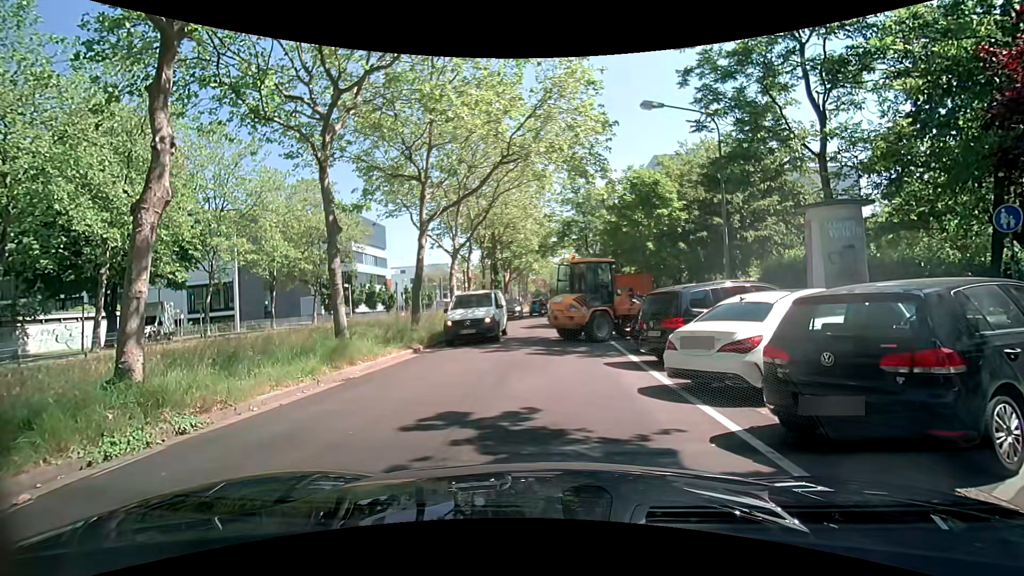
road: tertiary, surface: asphalt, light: Day
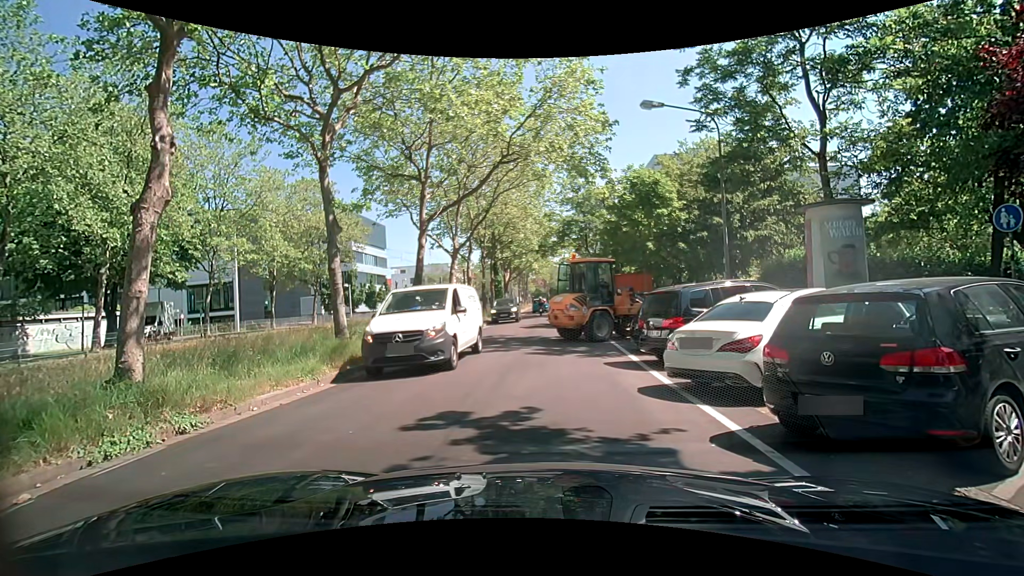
(0.0, 0.0) m; 0°
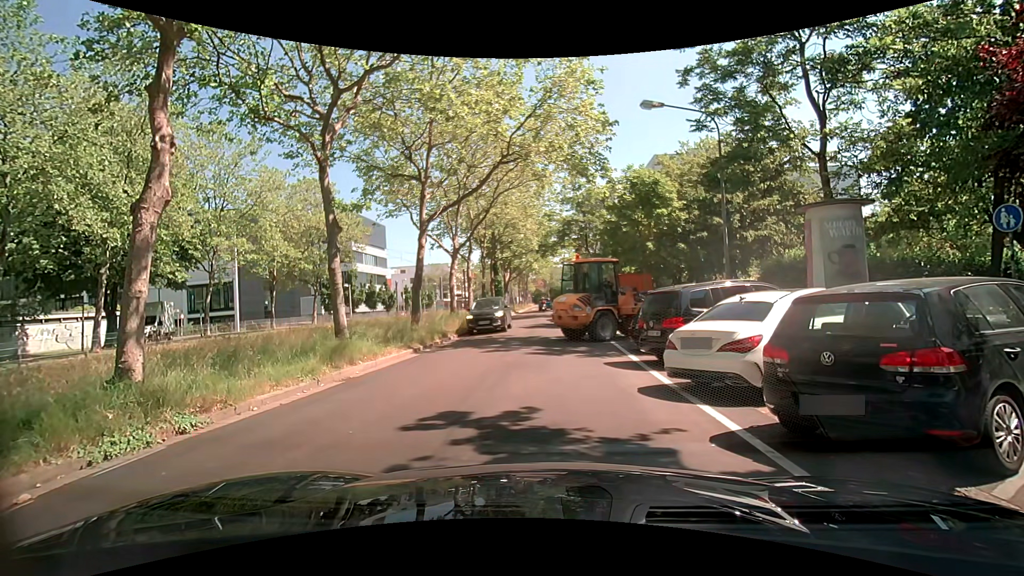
(0.0, 0.0) m; 0°
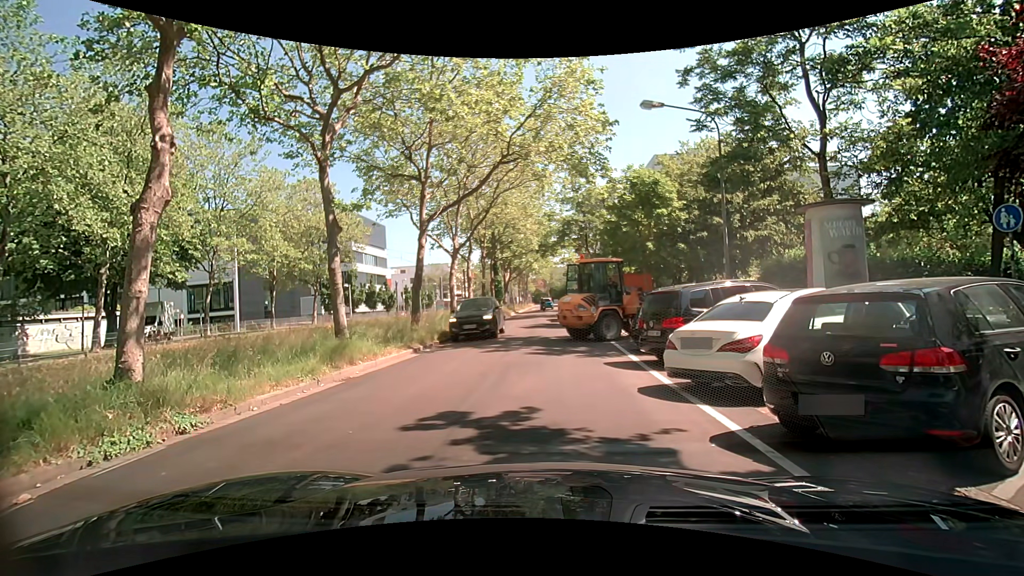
(0.0, 0.0) m; 0°
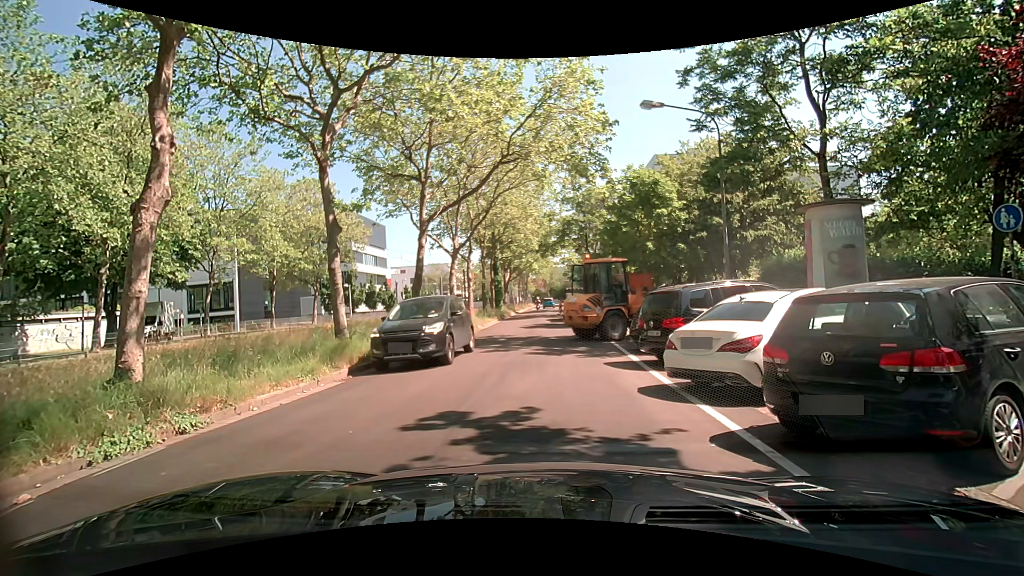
(0.0, 0.0) m; 0°
